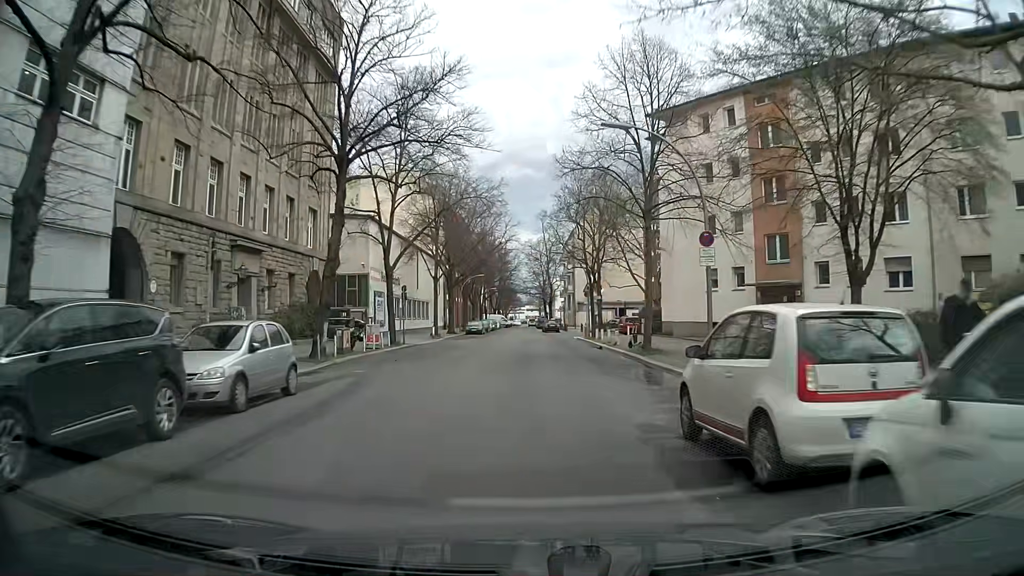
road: residential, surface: asphalt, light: Day
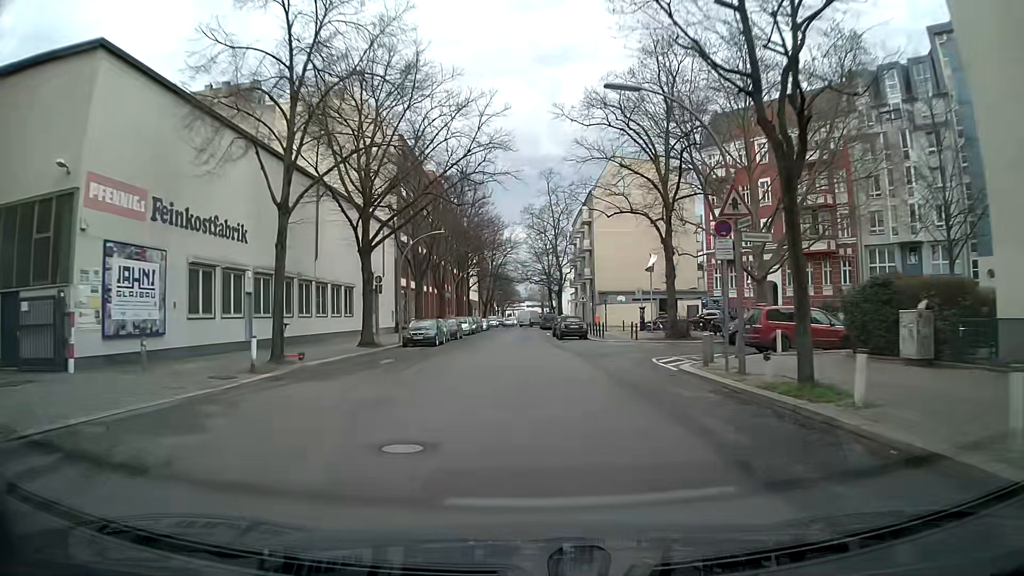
(-0.8, +35.1) m; -2°
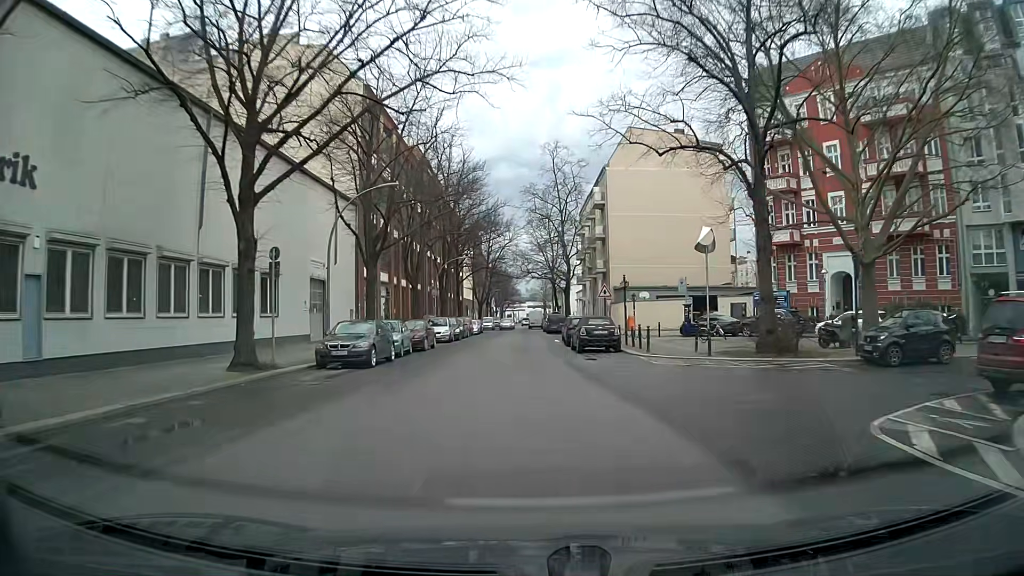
(+0.1, +14.3) m; +1°
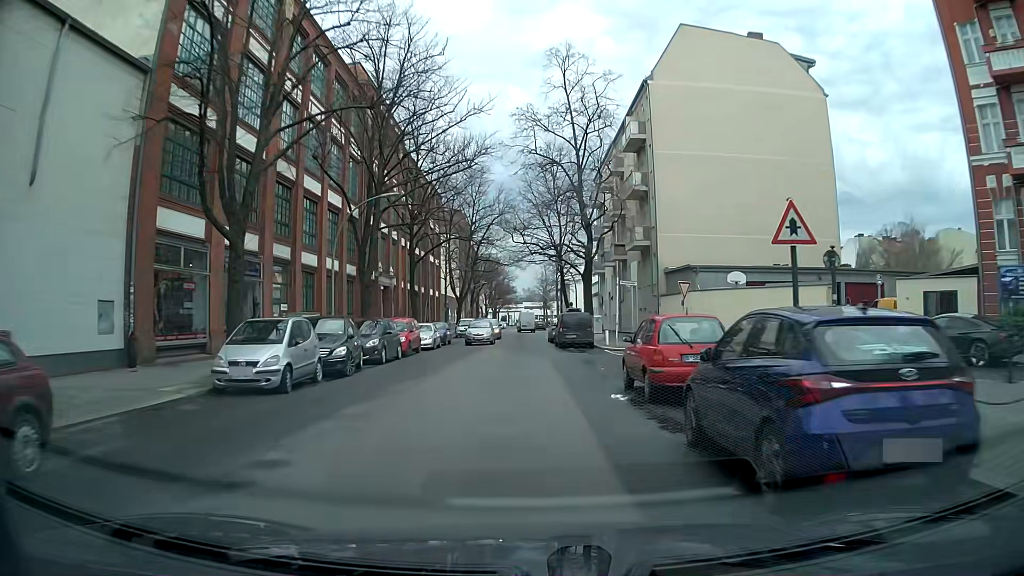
(0.0, +27.6) m; +1°
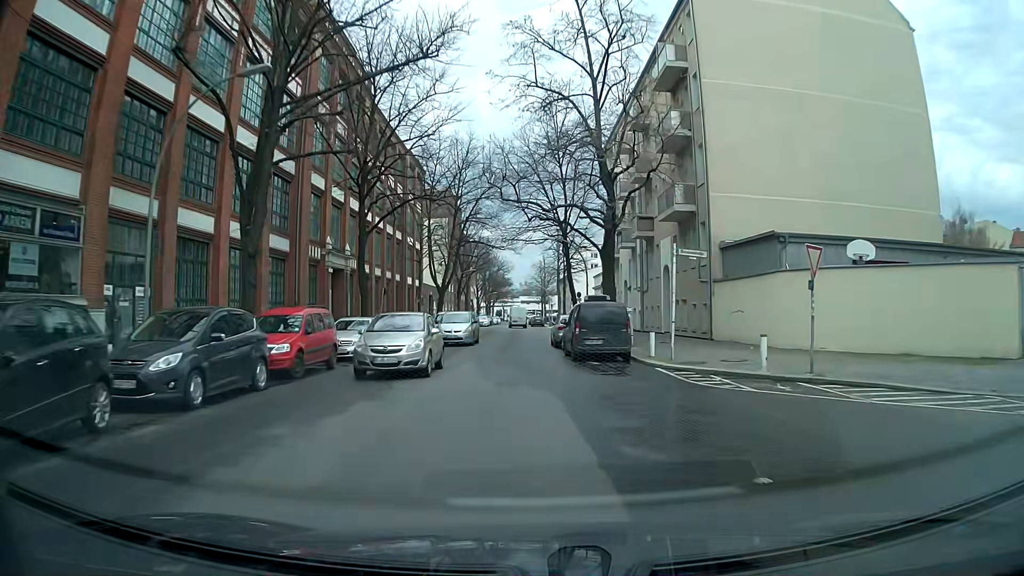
(0.0, +13.3) m; 0°
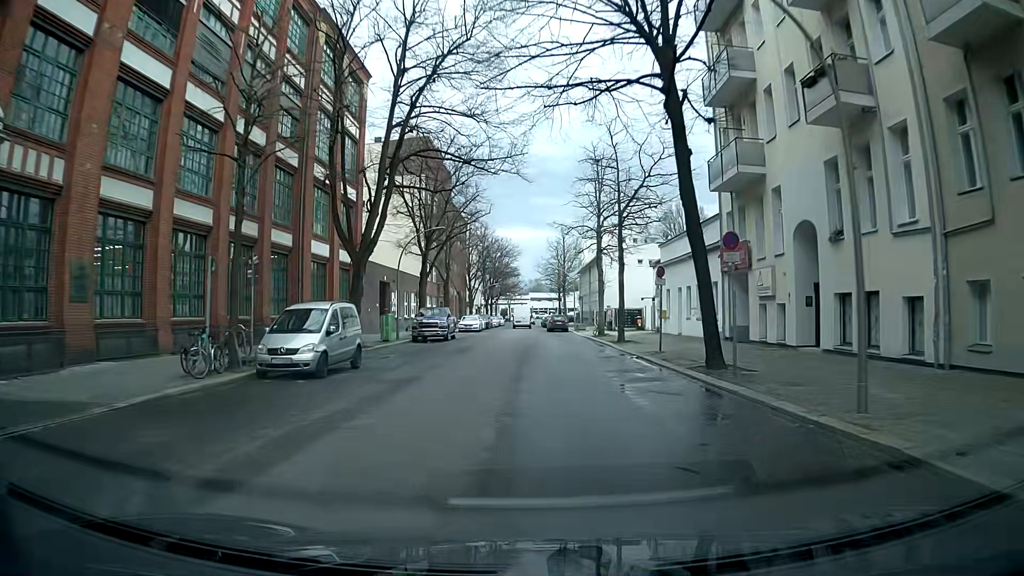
(-0.8, +34.3) m; -2°
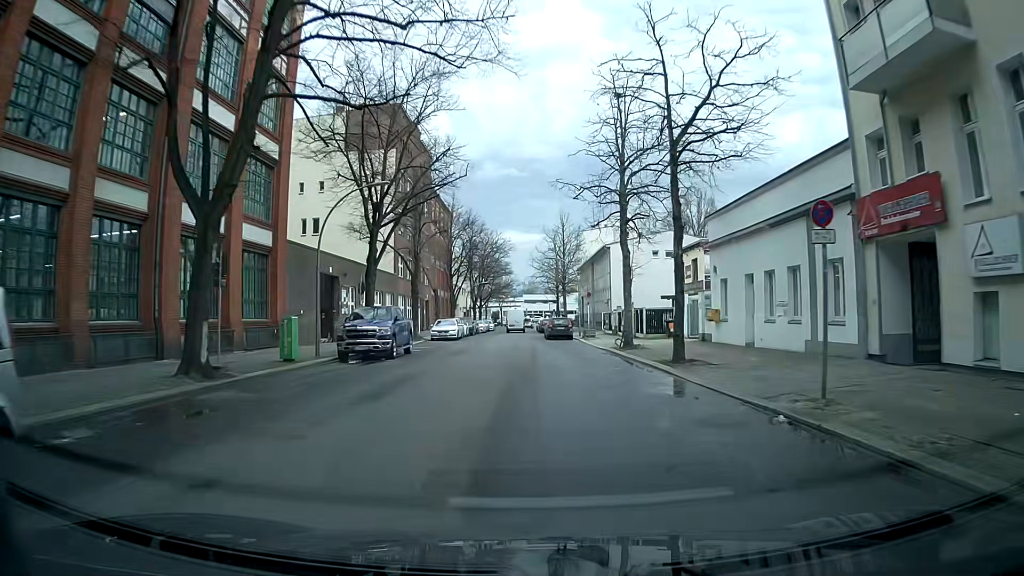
(+0.2, +13.7) m; +1°
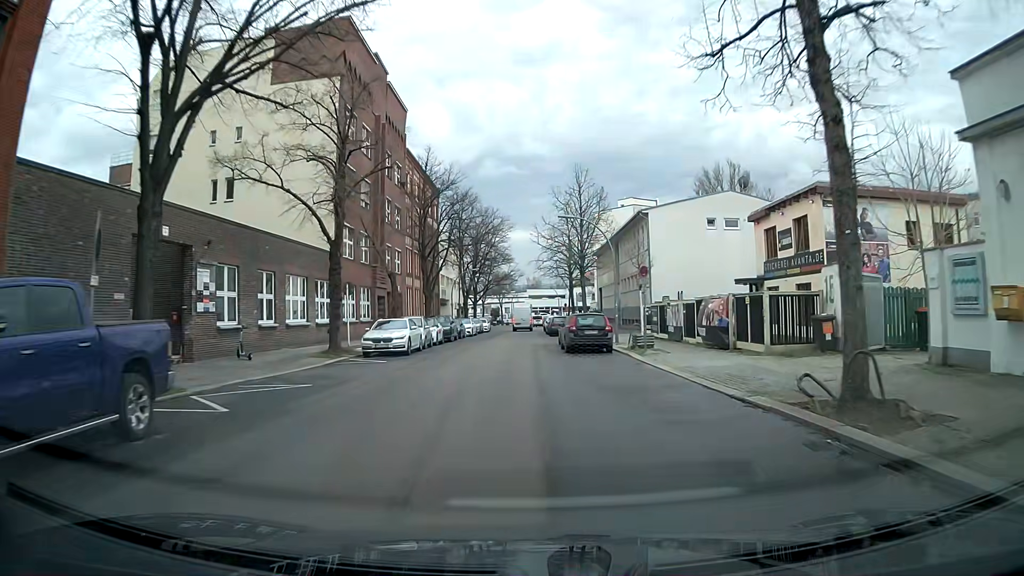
(+0.2, +20.1) m; 0°
(0, +10) (0, +20) (0, +30) (0, +40) (0, +50) (0, +60) (0, +70) (0, +80) (+1, +90) (+2, +100) m
